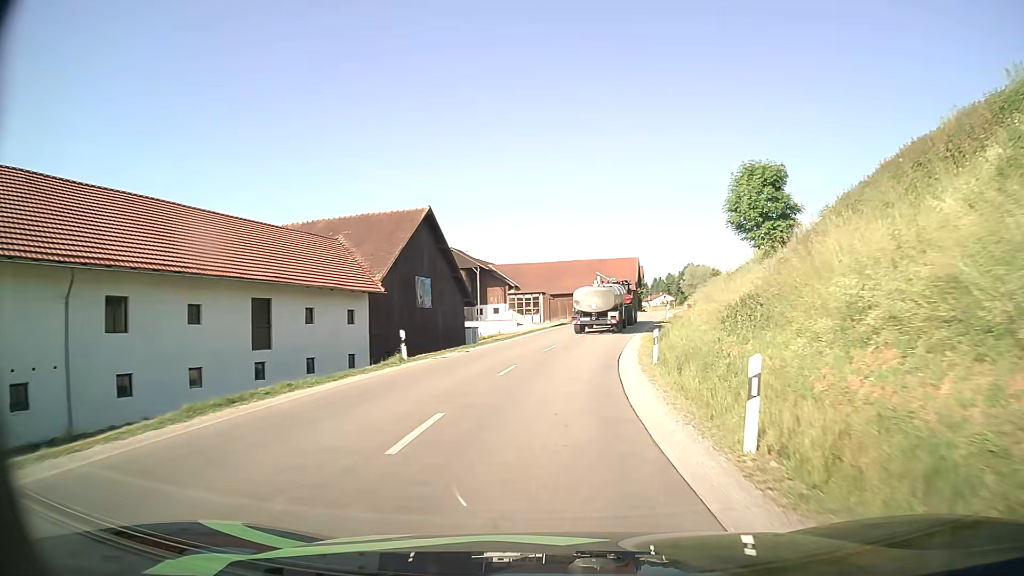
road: secondary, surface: asphalt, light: Day
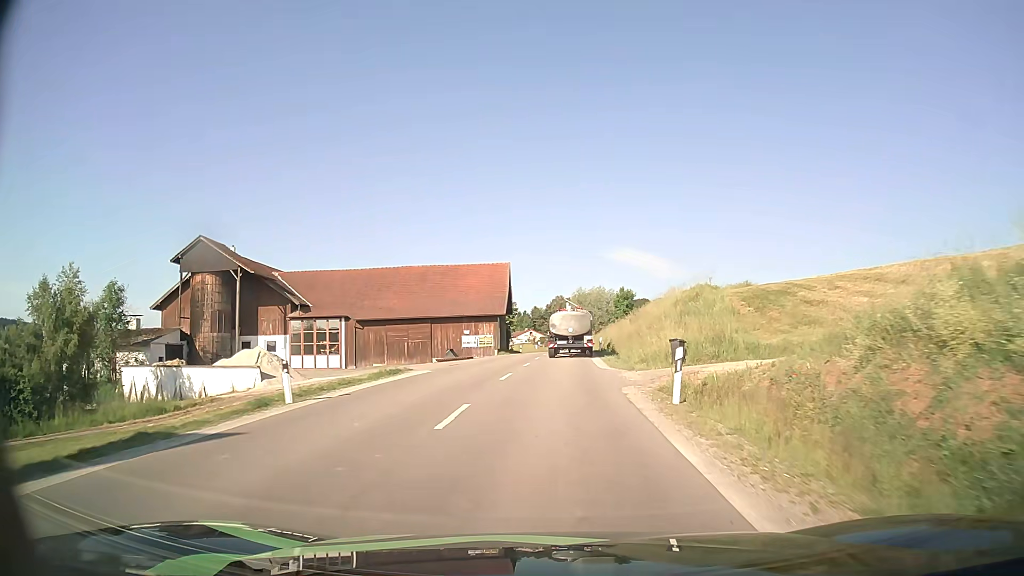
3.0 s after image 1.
(+4.2, +42.4) m; +12°
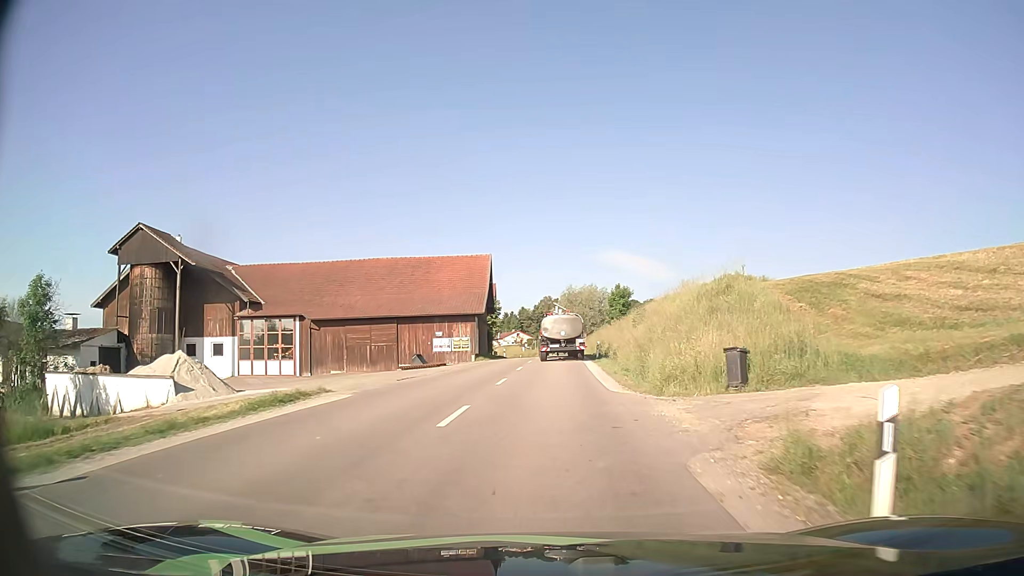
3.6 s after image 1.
(+0.1, +8.4) m; +1°
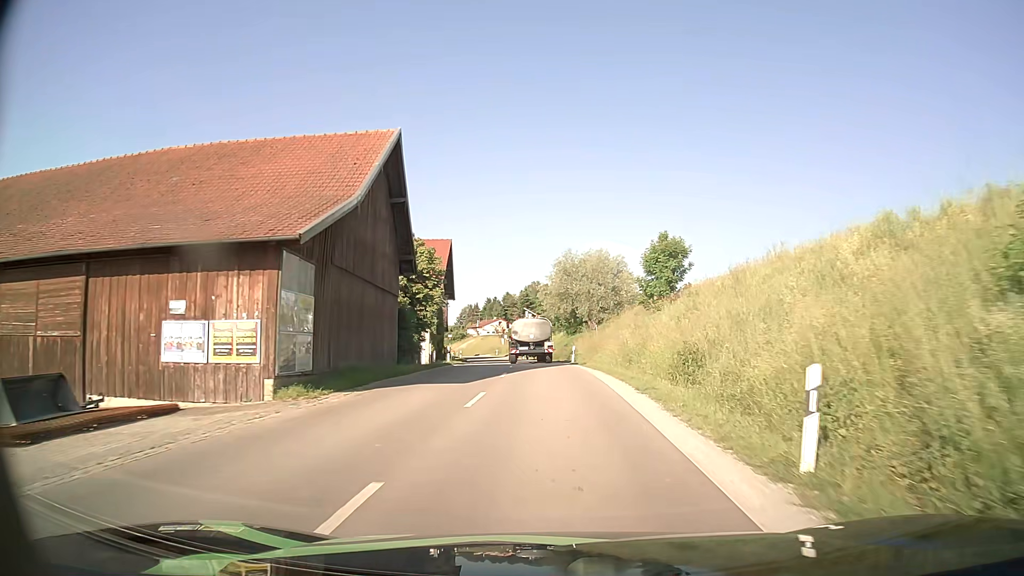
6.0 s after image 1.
(+0.4, +33.8) m; +1°
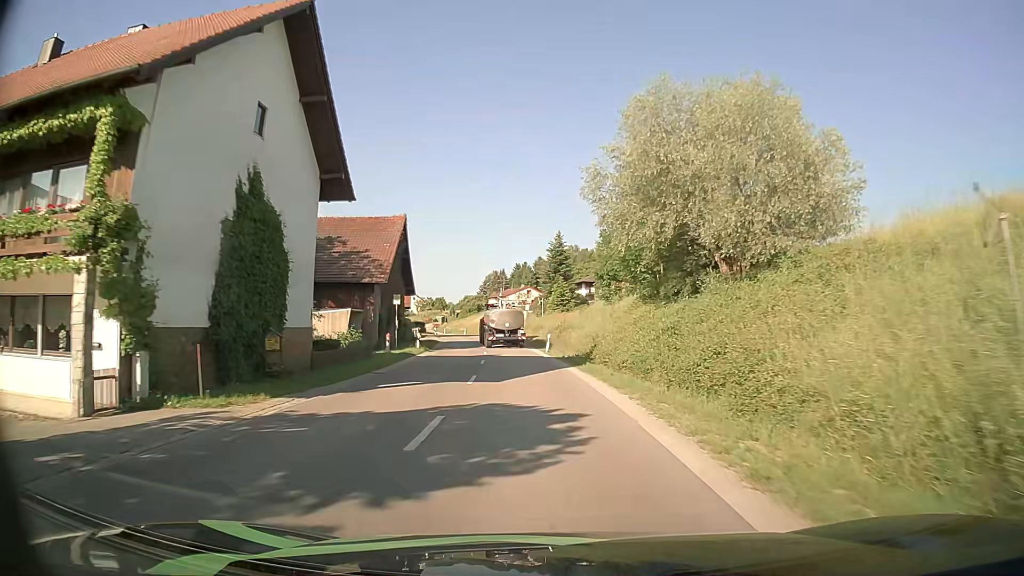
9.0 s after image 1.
(-0.6, +40.8) m; -3°
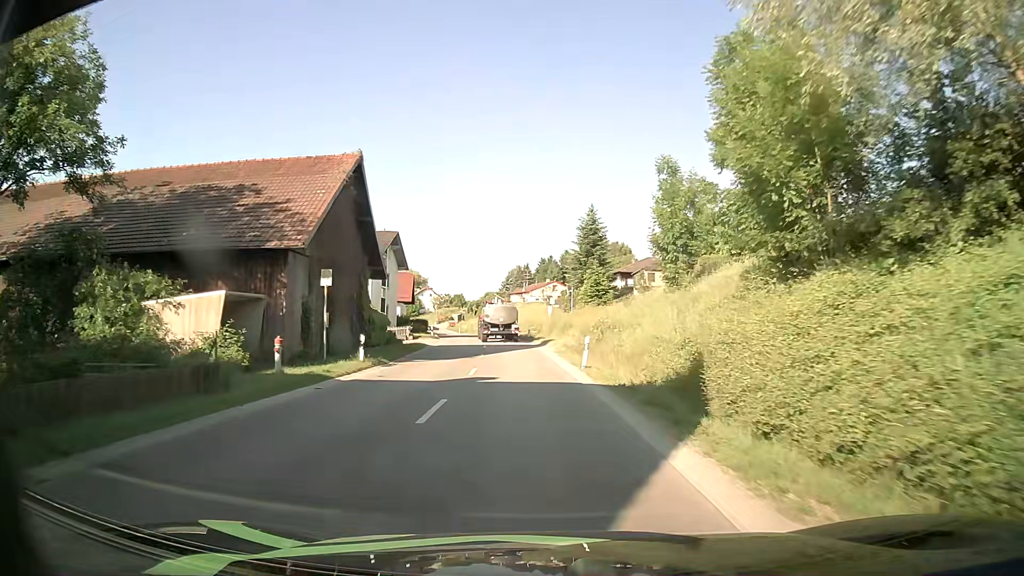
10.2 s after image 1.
(-0.3, +16.3) m; -2°
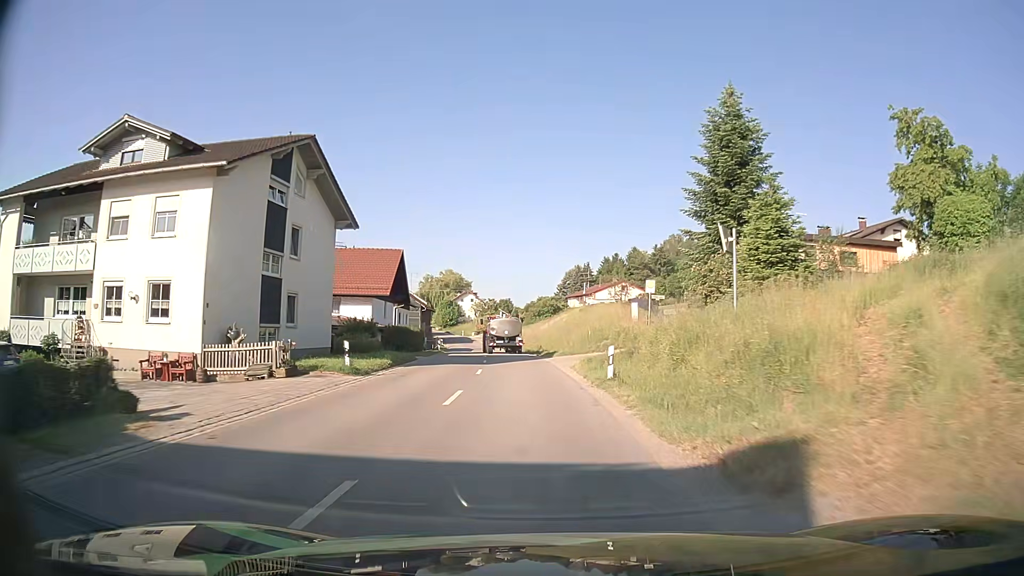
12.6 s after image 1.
(-1.4, +33.9) m; -4°
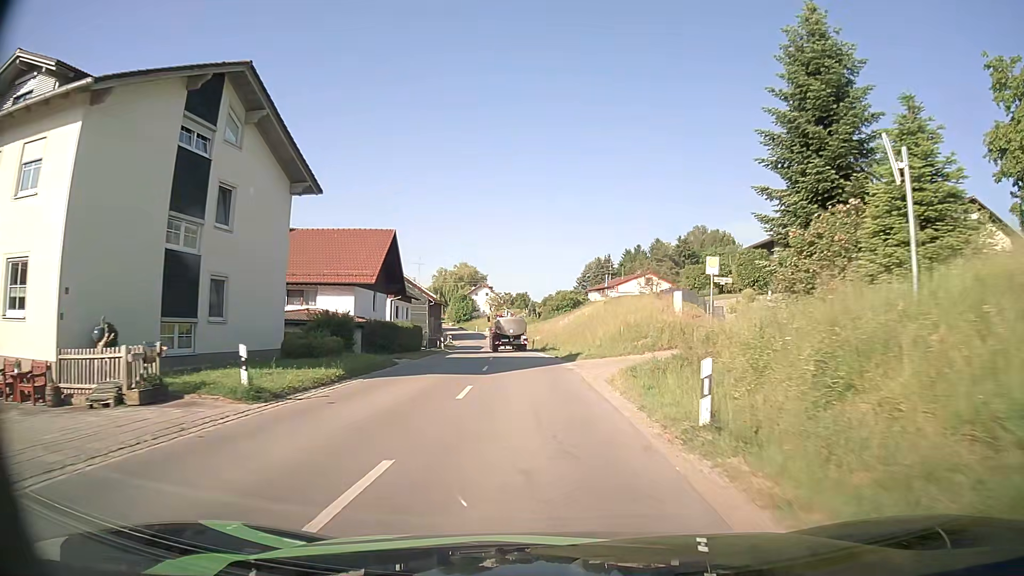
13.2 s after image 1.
(-0.2, +8.2) m; -2°
(0, +10) (0, +20) (-1, +30) (-2, +40) (-2, +50) (-3, +60) (-5, +70) (-6, +80) (-7, +90) (-9, +99) m
